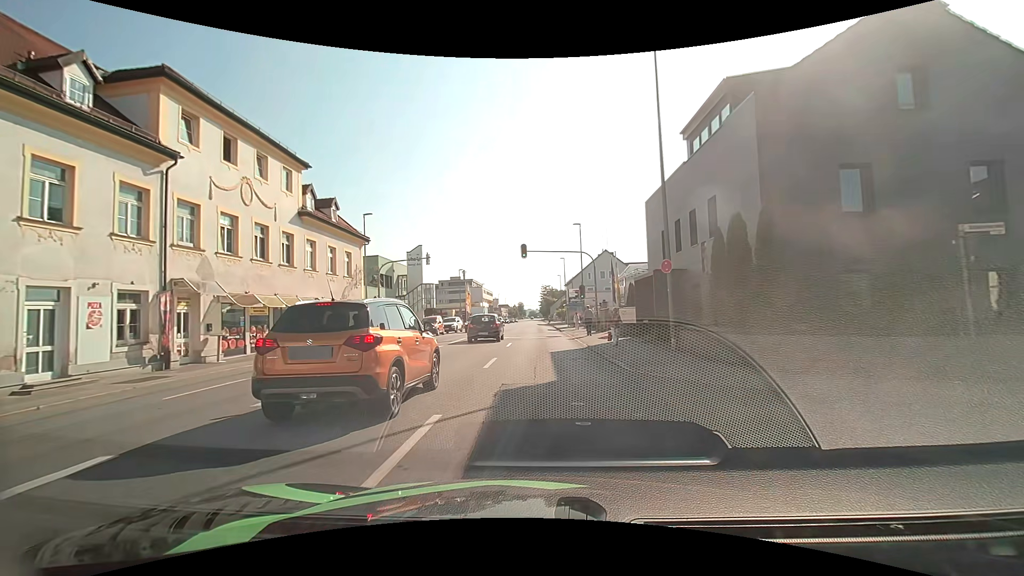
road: tertiary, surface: asphalt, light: Day
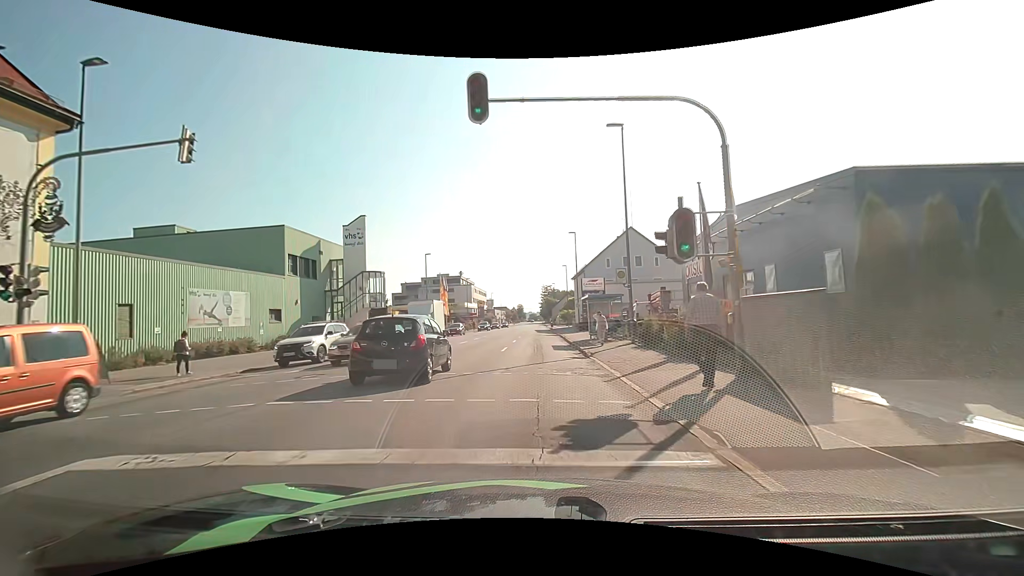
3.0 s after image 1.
(+0.3, +26.1) m; 0°
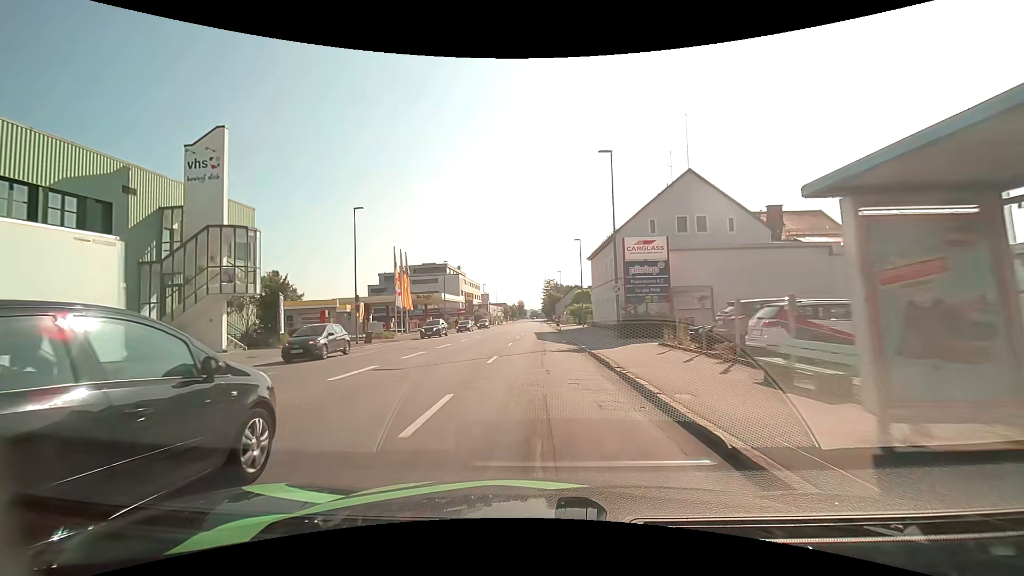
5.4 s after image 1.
(0.0, +25.2) m; 0°
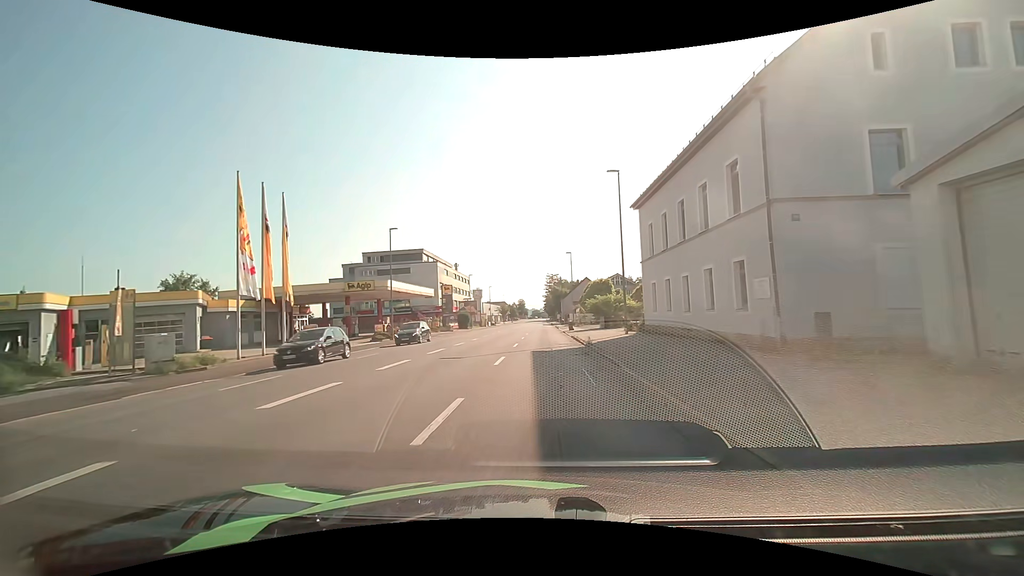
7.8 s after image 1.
(0.0, +27.4) m; 0°
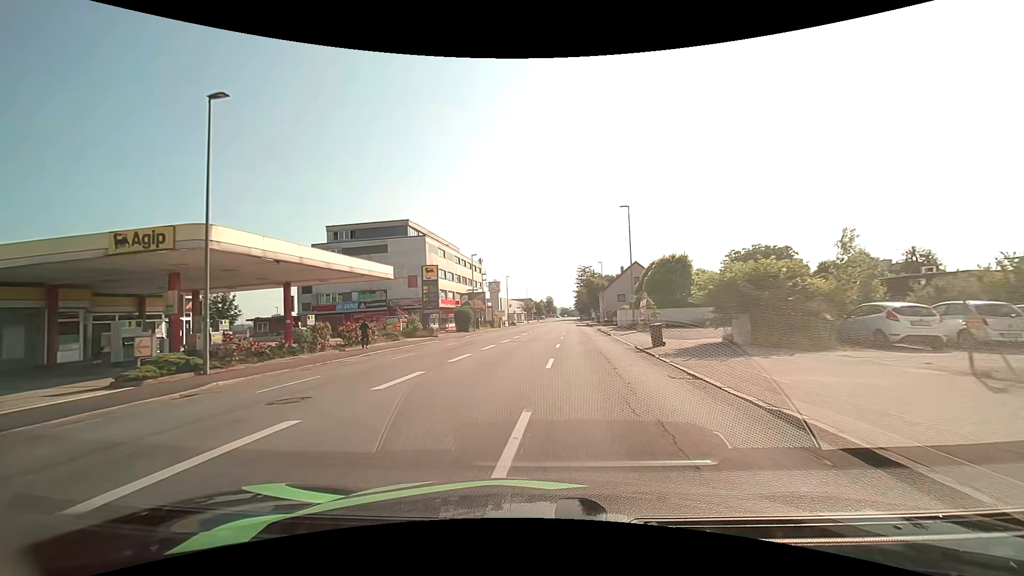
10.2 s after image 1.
(-0.4, +28.5) m; -3°
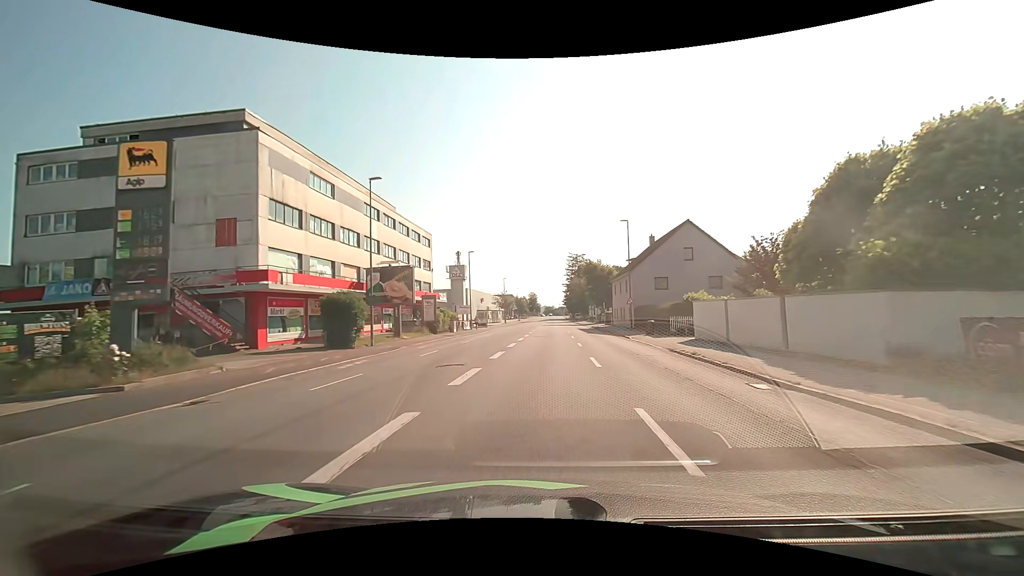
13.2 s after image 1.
(+0.5, +35.9) m; +2°
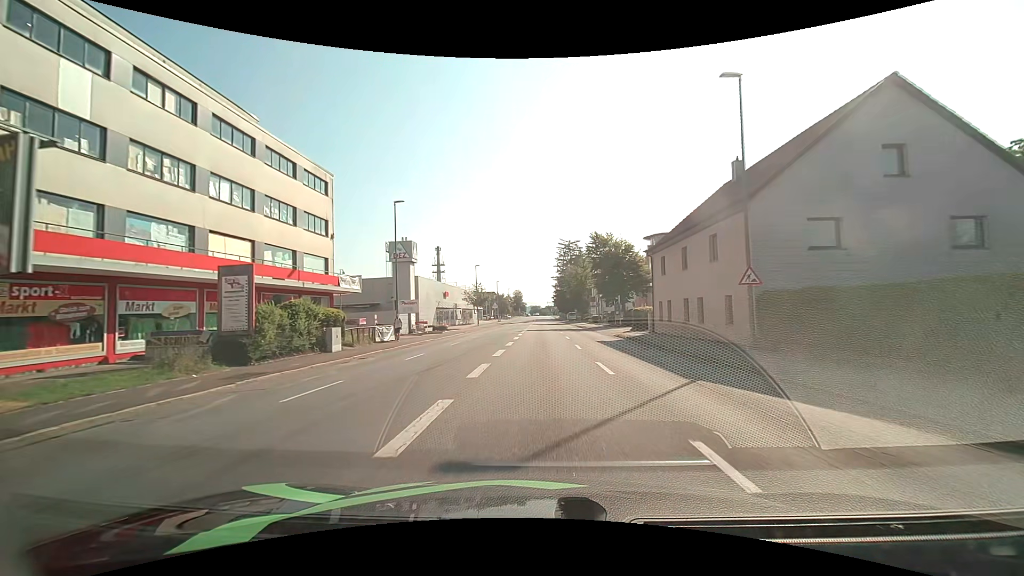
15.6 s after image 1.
(+0.4, +28.9) m; +2°
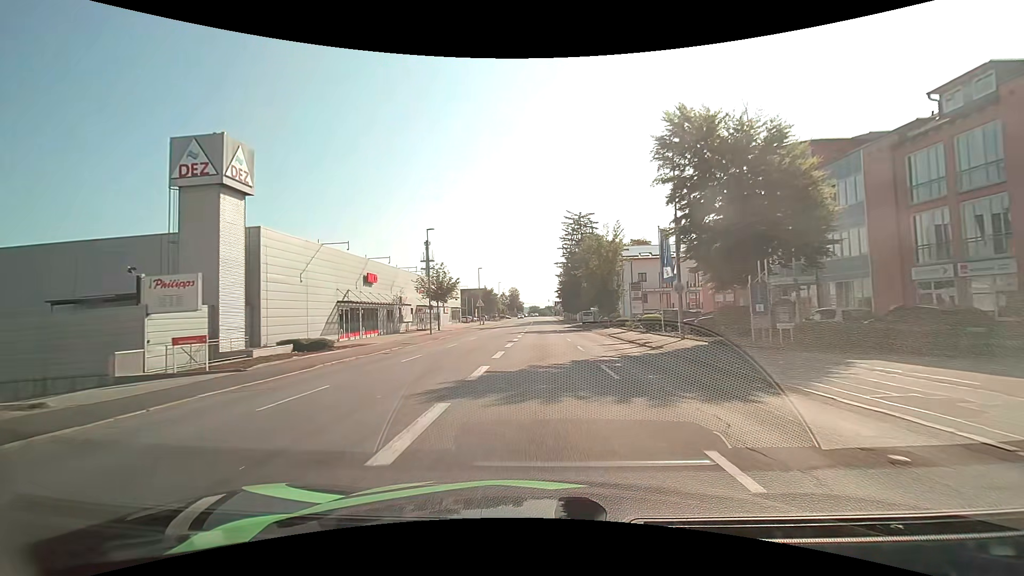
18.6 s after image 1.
(+0.1, +36.5) m; 0°
(0, +10) (0, +20) (0, +30) (0, +40) (0, +50) (0, +60) (0, +70) (0, +80) (0, +90) (0, +100) m
